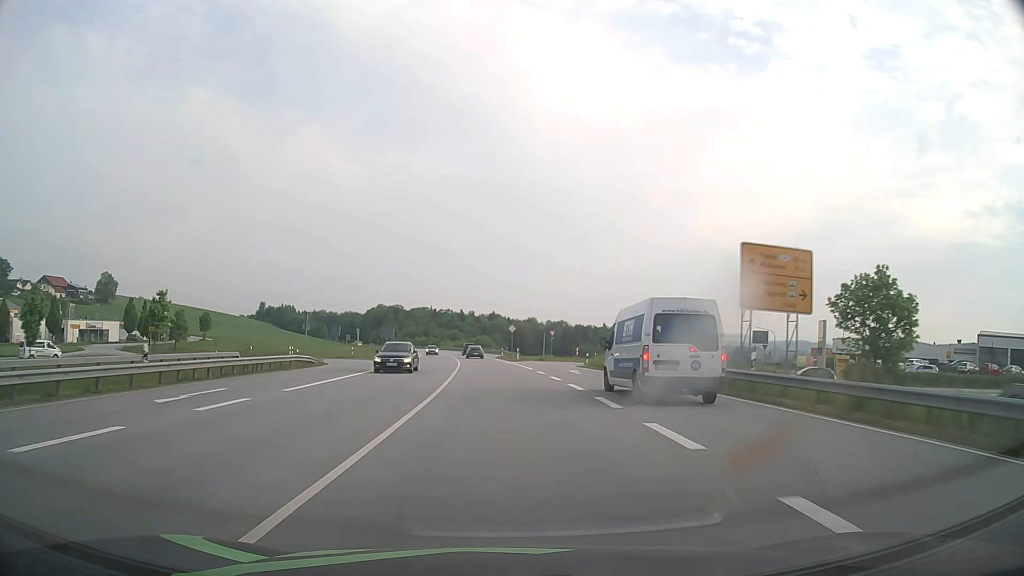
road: primary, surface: asphalt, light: Day
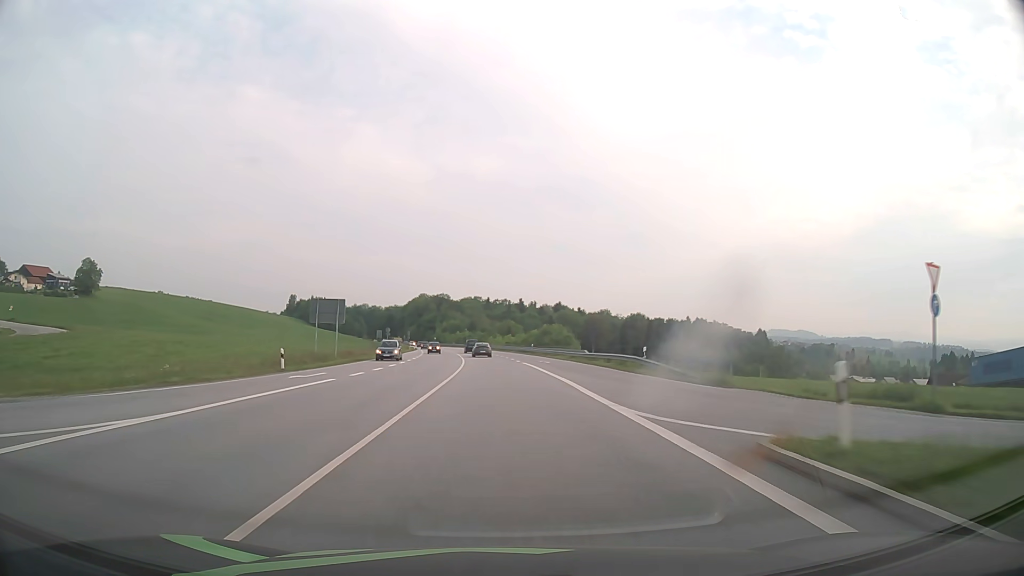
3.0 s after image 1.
(-3.5, +72.6) m; -5°
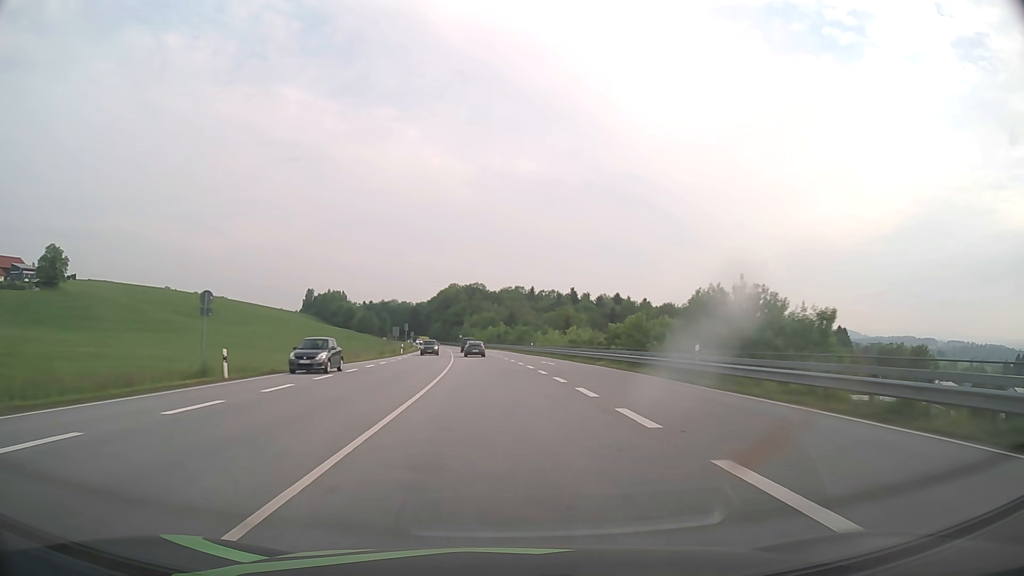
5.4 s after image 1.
(-1.8, +58.9) m; -4°
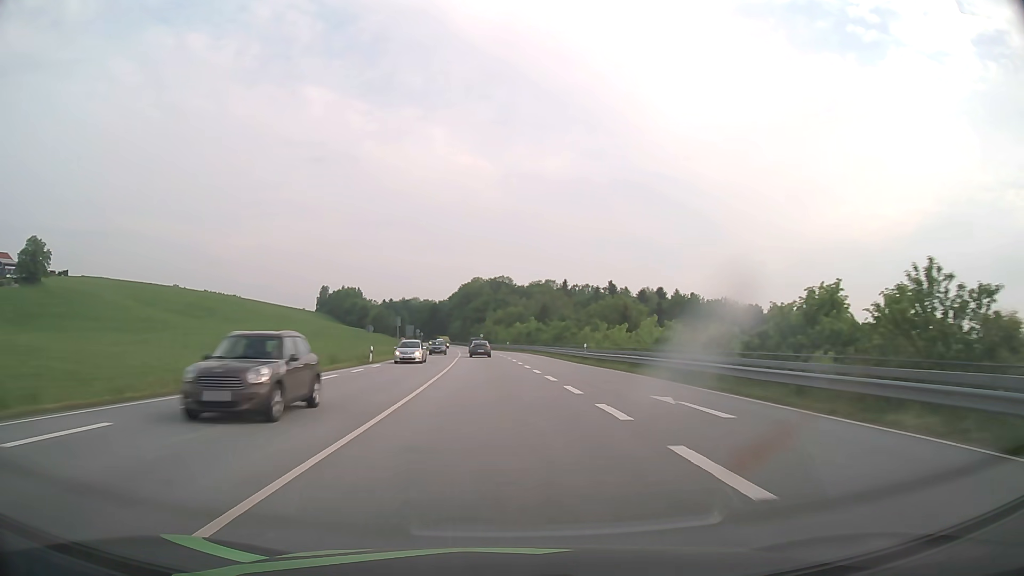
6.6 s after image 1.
(-0.6, +29.0) m; -2°
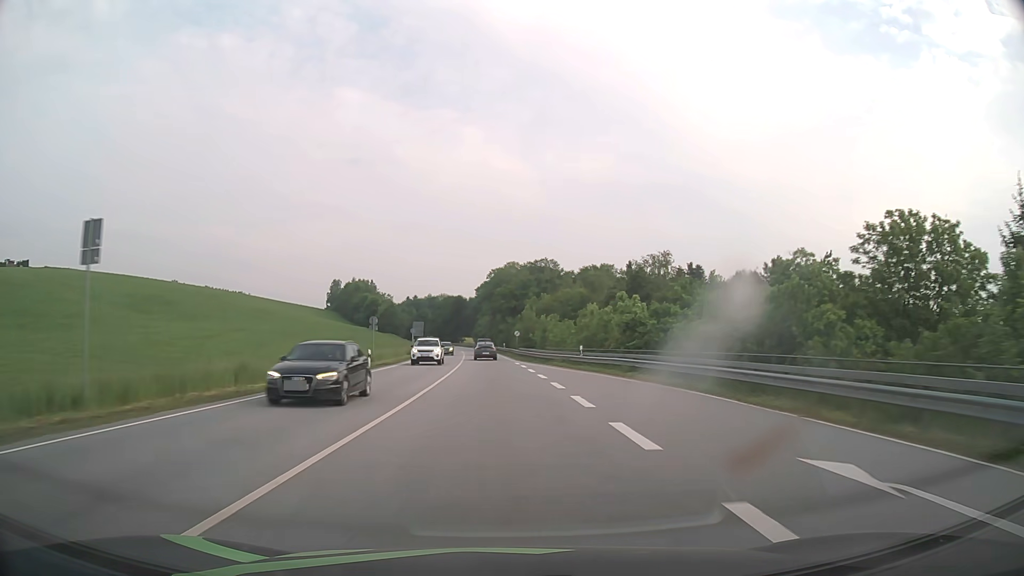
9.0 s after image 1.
(-1.8, +57.0) m; -3°
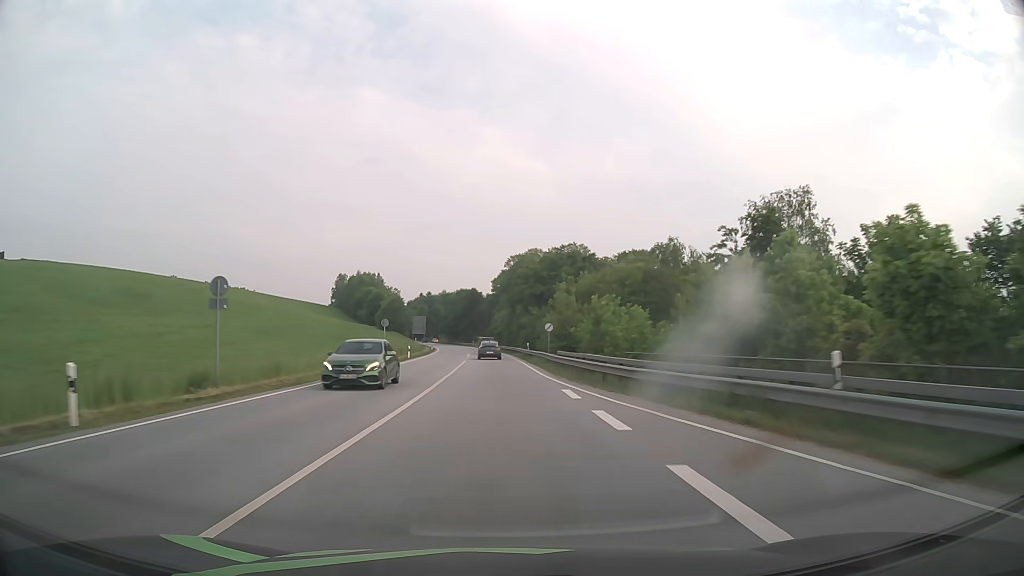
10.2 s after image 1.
(-0.4, +28.3) m; -2°
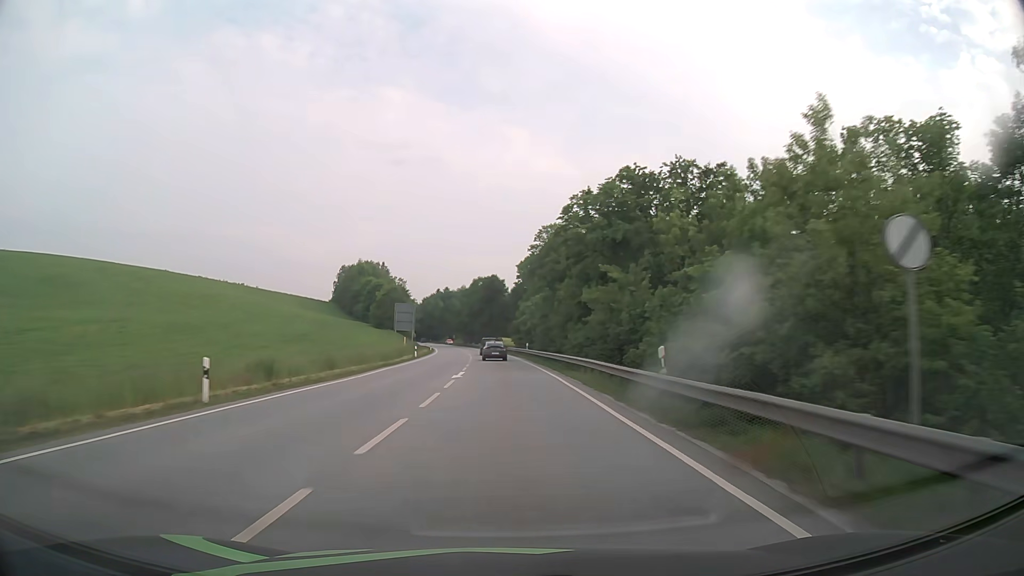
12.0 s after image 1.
(-0.8, +42.2) m; -2°
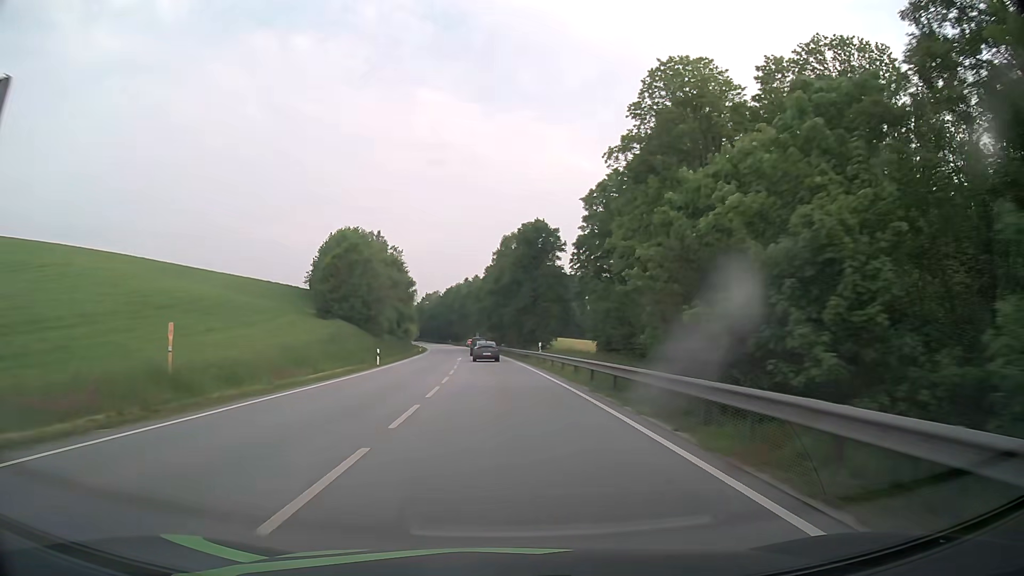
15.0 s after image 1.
(-1.9, +69.6) m; -3°
(0, +10) (0, +20) (0, +30) (-1, +40) (-1, +50) (-2, +60) (-3, +70) (-4, +80) (-5, +90) (-6, +100) m
